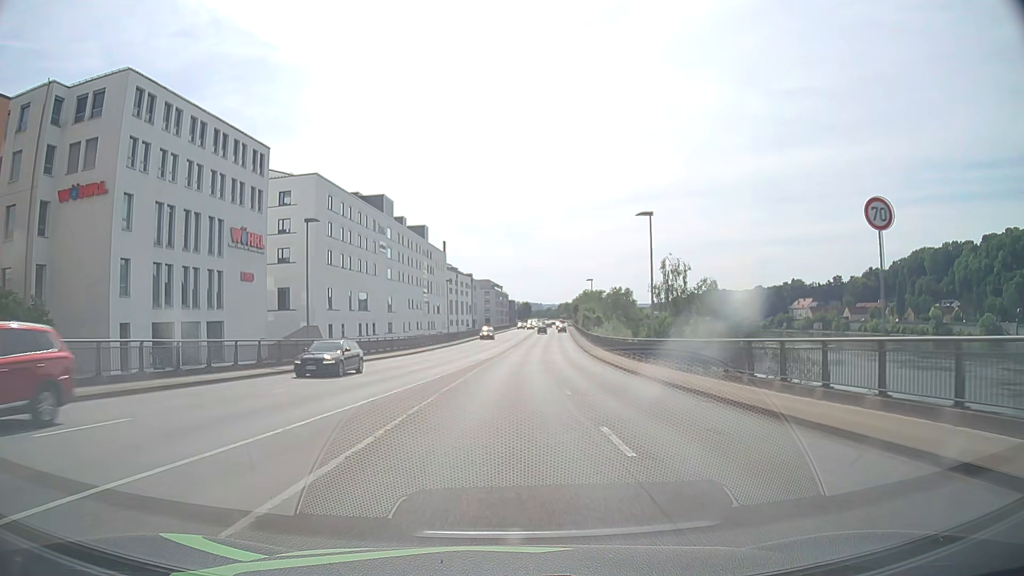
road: primary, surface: asphalt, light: Day
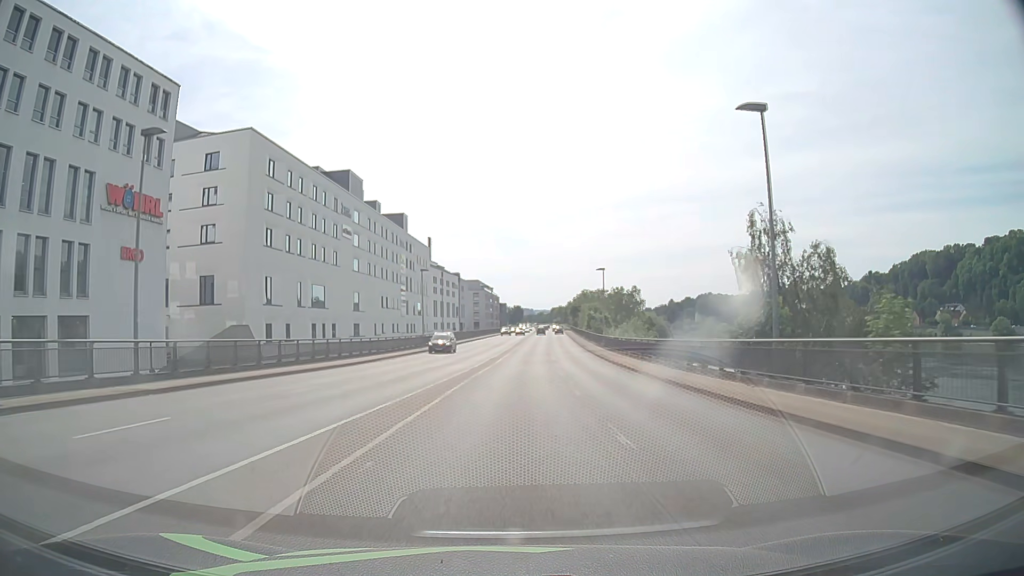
(+0.1, +17.7) m; +1°
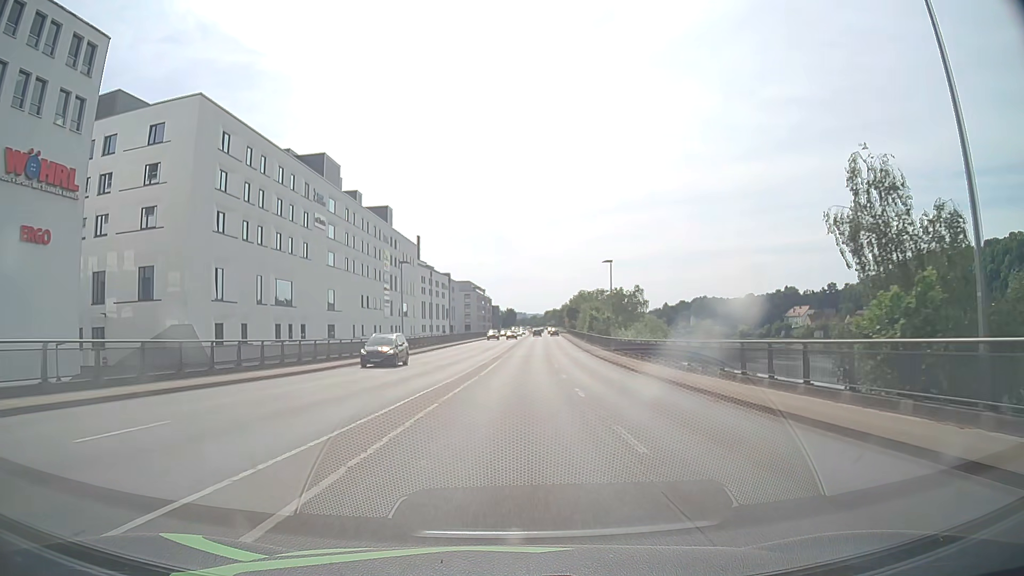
(0.0, +9.3) m; +1°
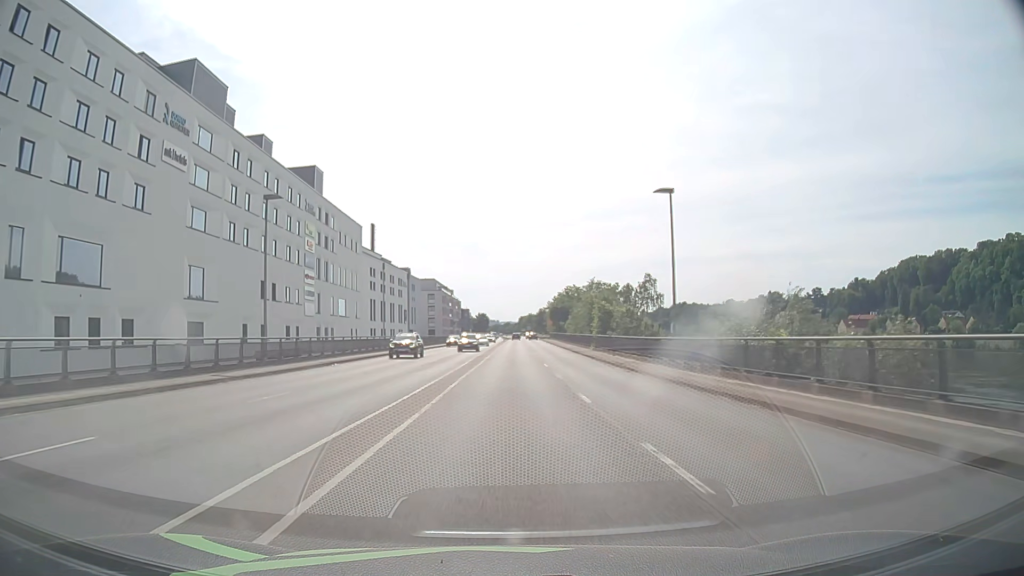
(+0.5, +29.6) m; +2°
(0, +10) (0, +20) (0, +30) (0, +40) (+1, +50) (+1, +60) (+1, +70) (+1, +80) (+1, +90) (+1, +100) m
